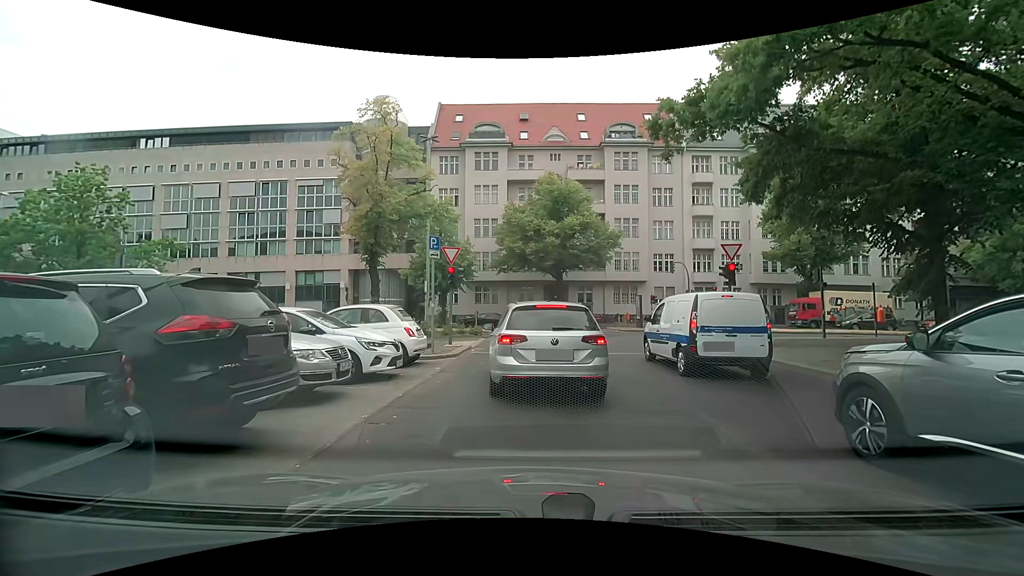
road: tertiary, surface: asphalt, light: Day
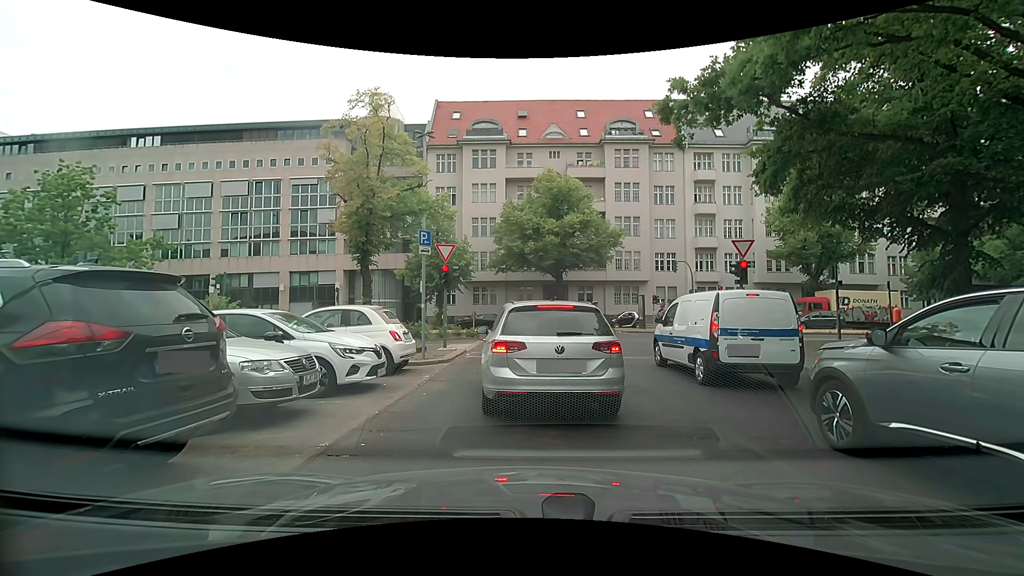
(0.0, +1.2) m; 0°
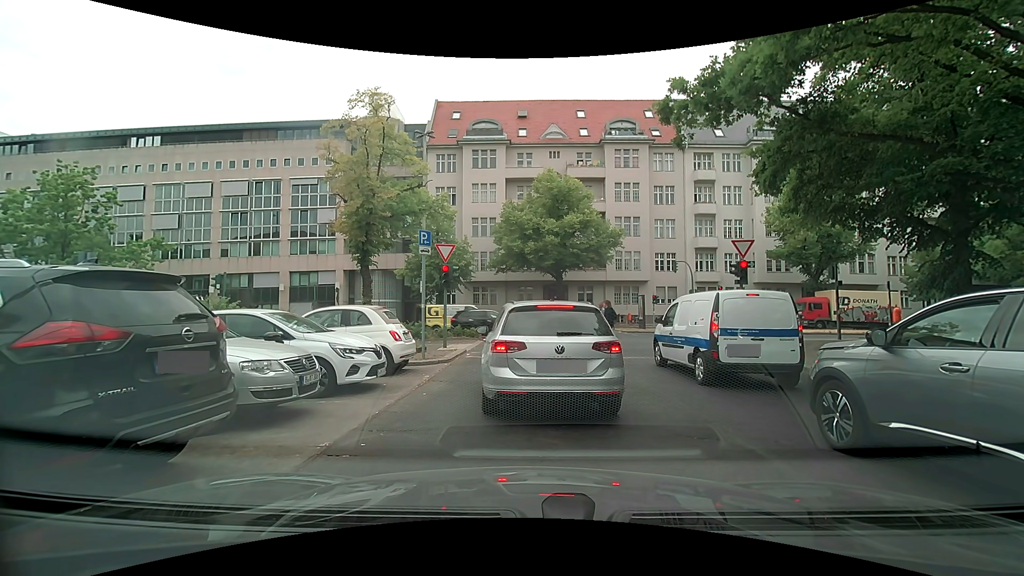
(0.0, 0.0) m; 0°
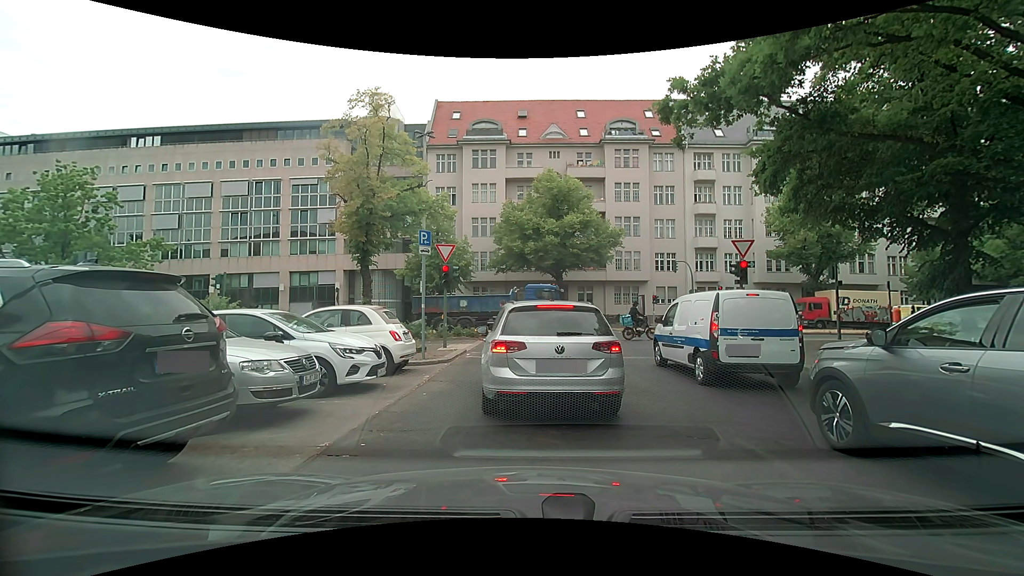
(0.0, 0.0) m; 0°
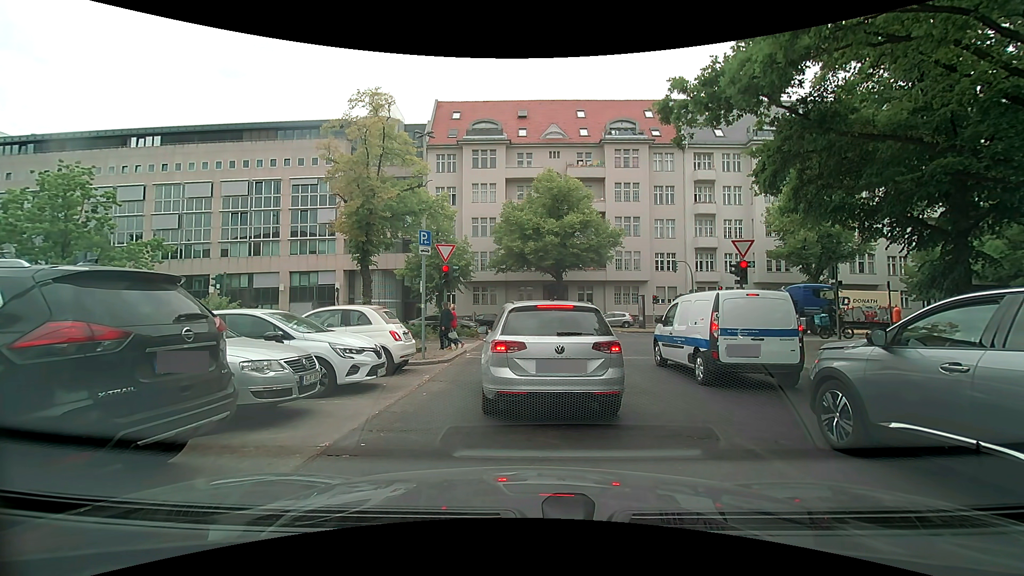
(0.0, 0.0) m; 0°
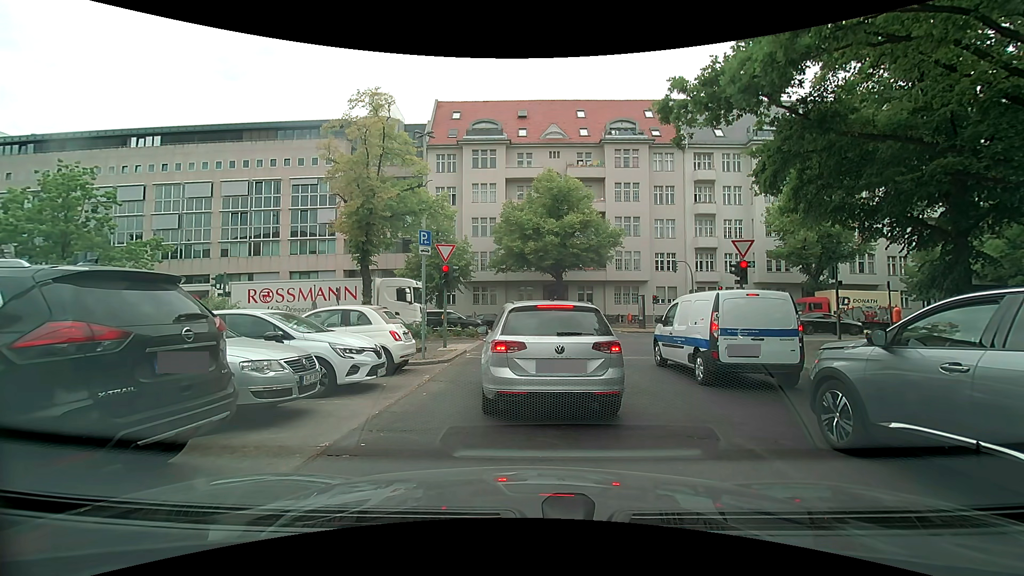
(0.0, 0.0) m; 0°
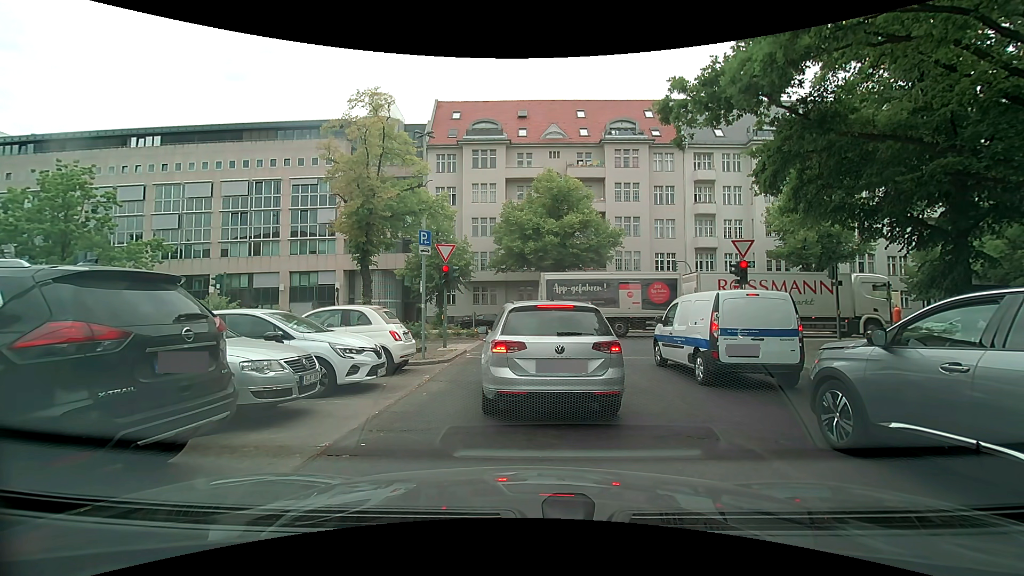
(0.0, 0.0) m; 0°
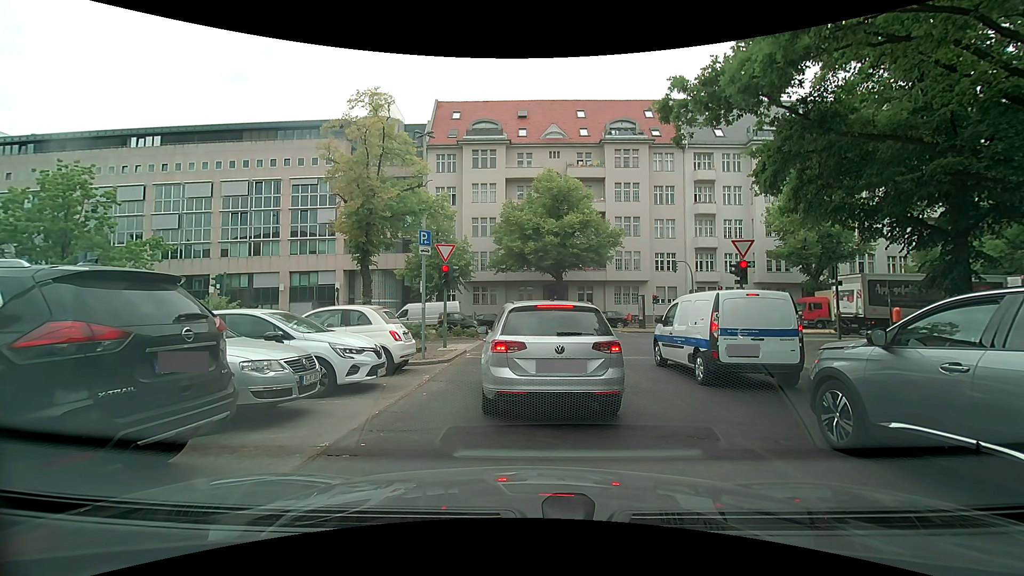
(0.0, 0.0) m; 0°
